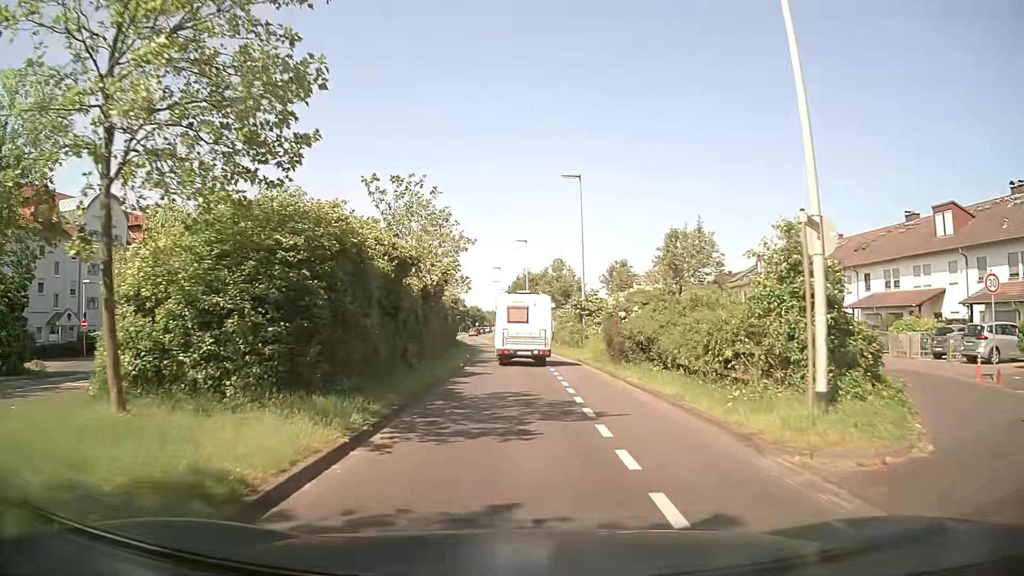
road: secondary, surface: asphalt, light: Day
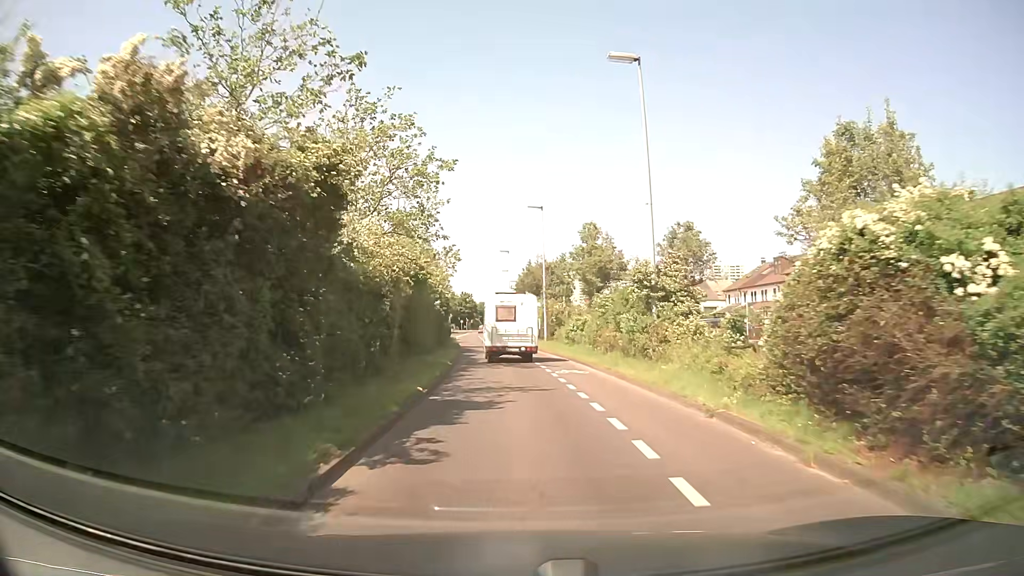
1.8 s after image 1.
(0.0, +17.5) m; -1°
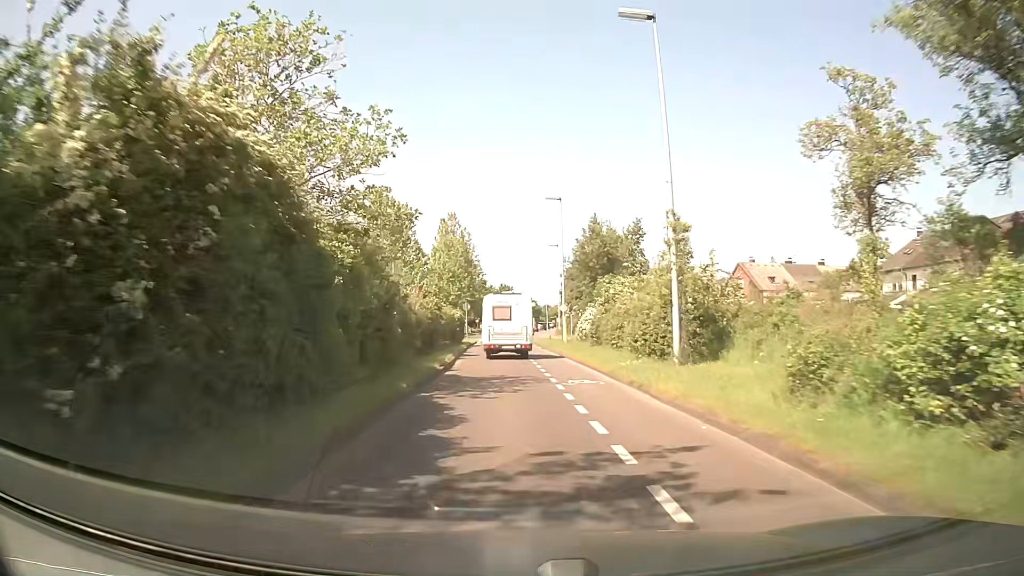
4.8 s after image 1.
(-0.7, +32.4) m; -3°
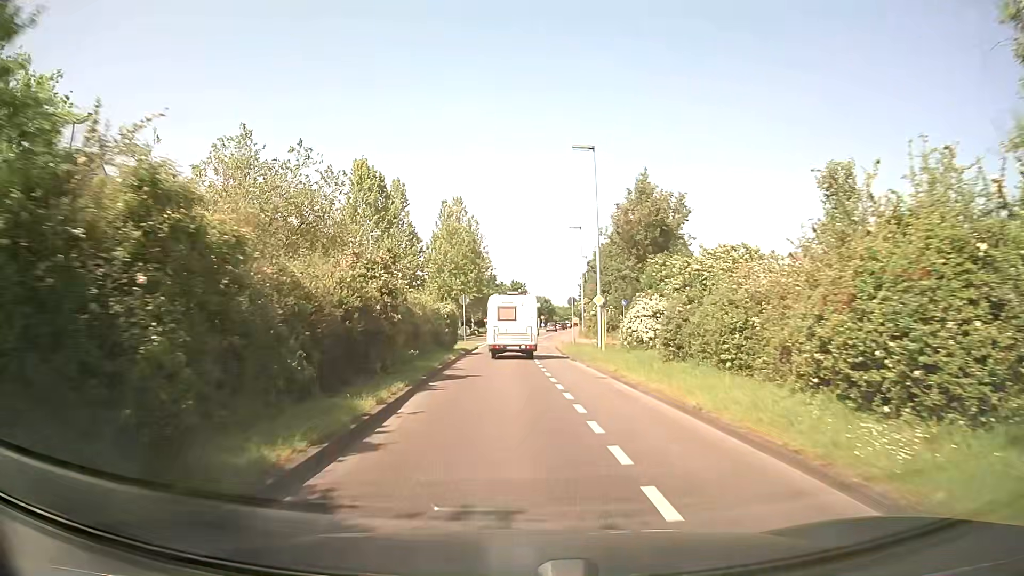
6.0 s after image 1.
(-0.2, +13.9) m; -1°
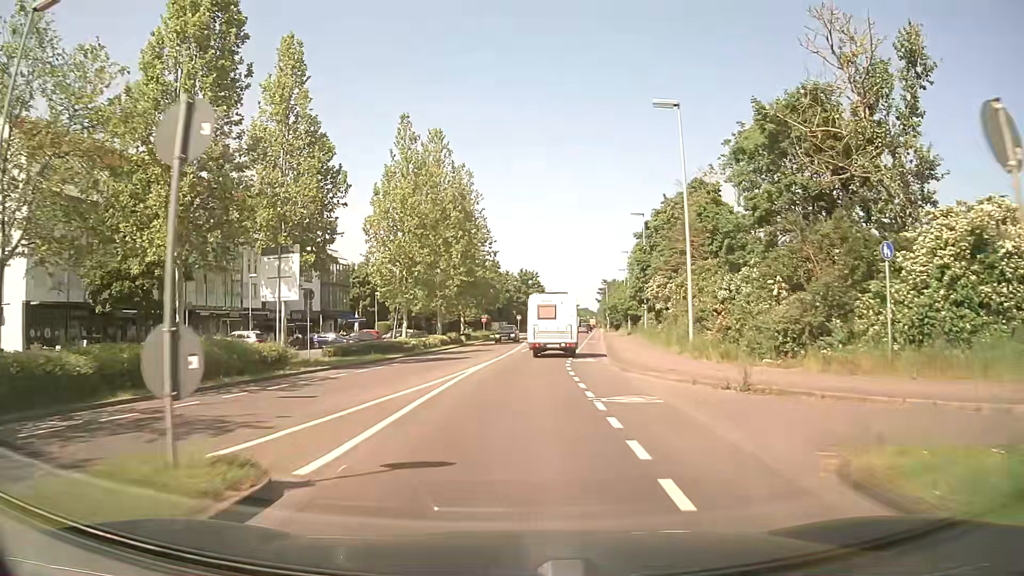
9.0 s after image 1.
(-0.5, +35.9) m; -1°
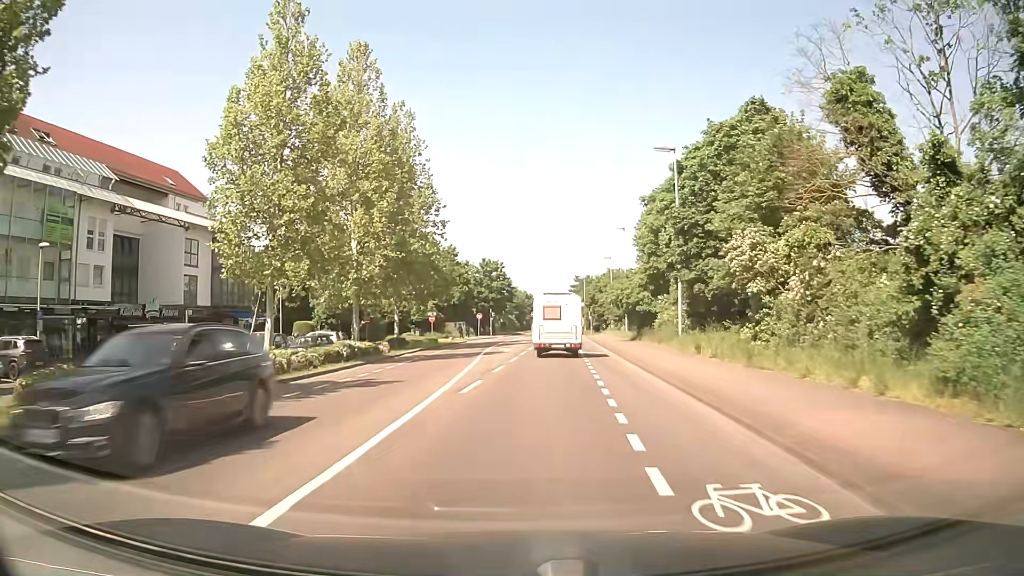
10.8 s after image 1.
(+0.7, +21.4) m; +3°
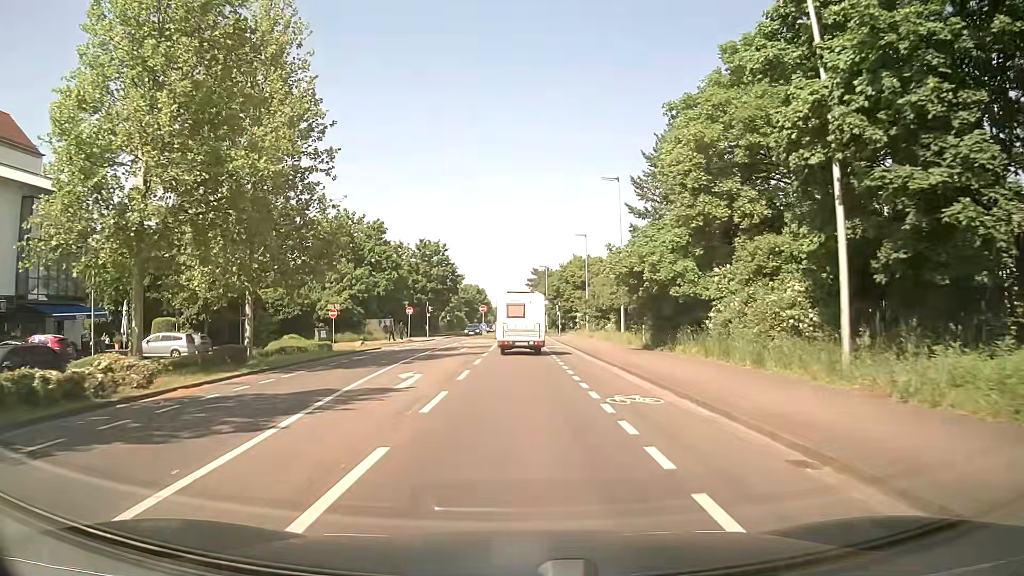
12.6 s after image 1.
(+0.8, +21.3) m; +4°
